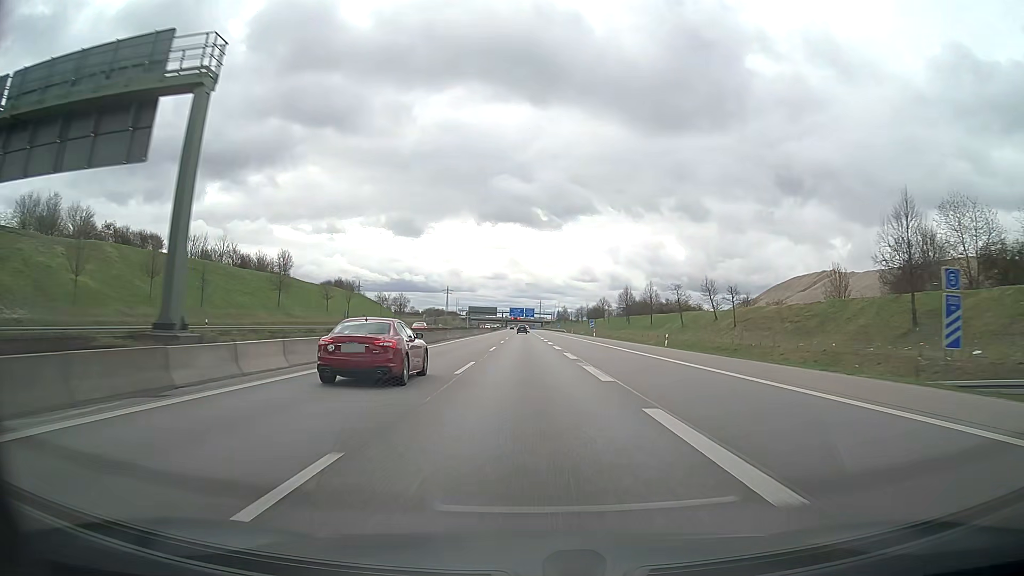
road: motorway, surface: asphalt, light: Day
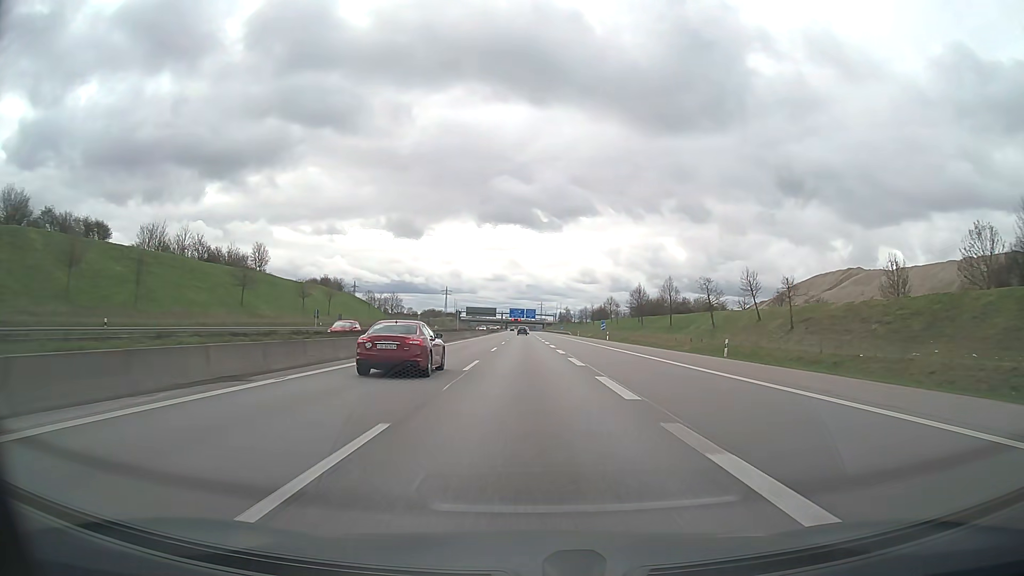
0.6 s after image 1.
(-0.1, +15.8) m; 0°
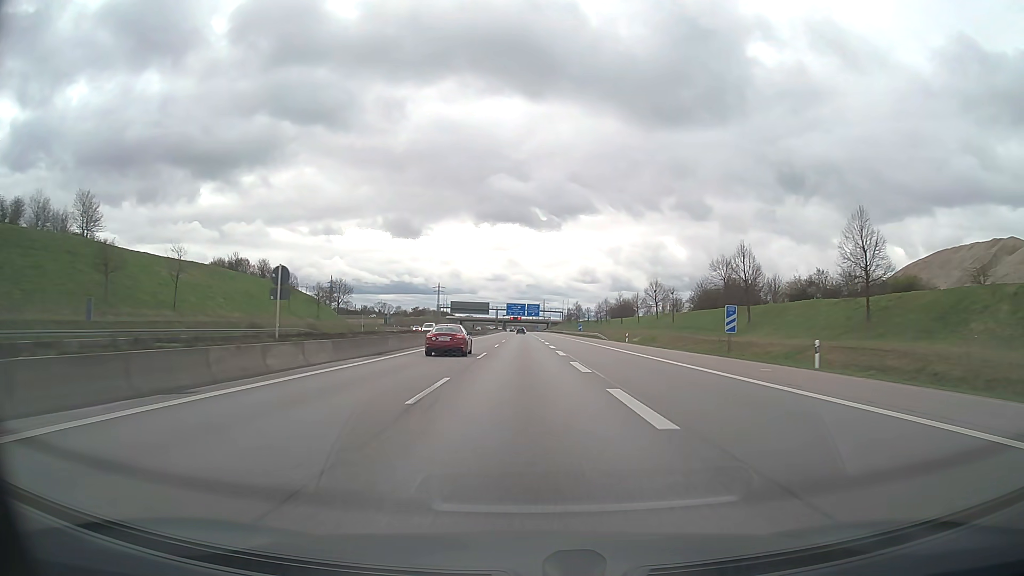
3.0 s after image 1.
(+0.2, +63.4) m; 0°
(0, +10) (0, +20) (0, +30) (0, +40) (0, +50) (0, +60) (0, +70) (0, +80) (-1, +90) (-1, +100) m
